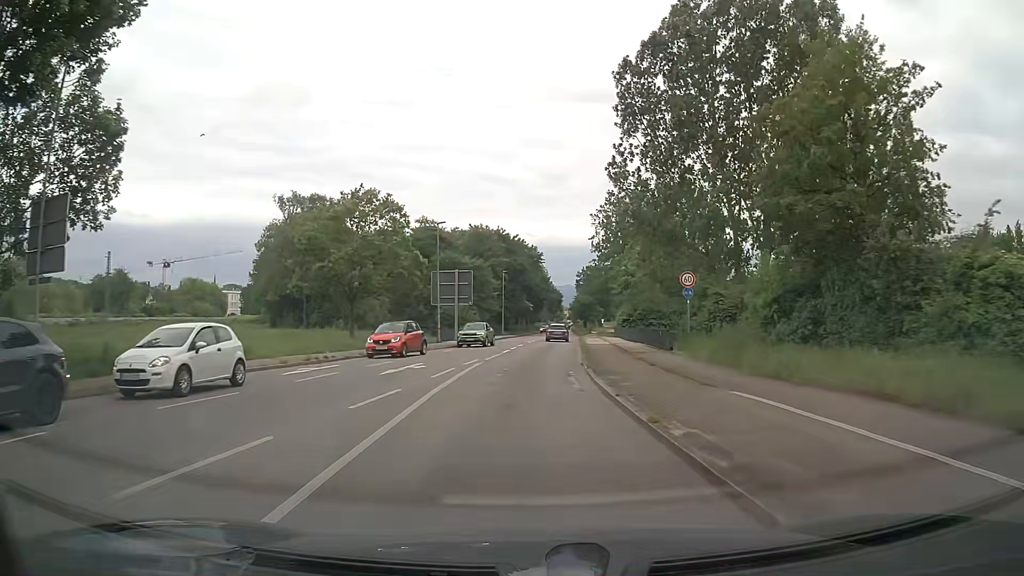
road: primary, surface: asphalt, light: Day
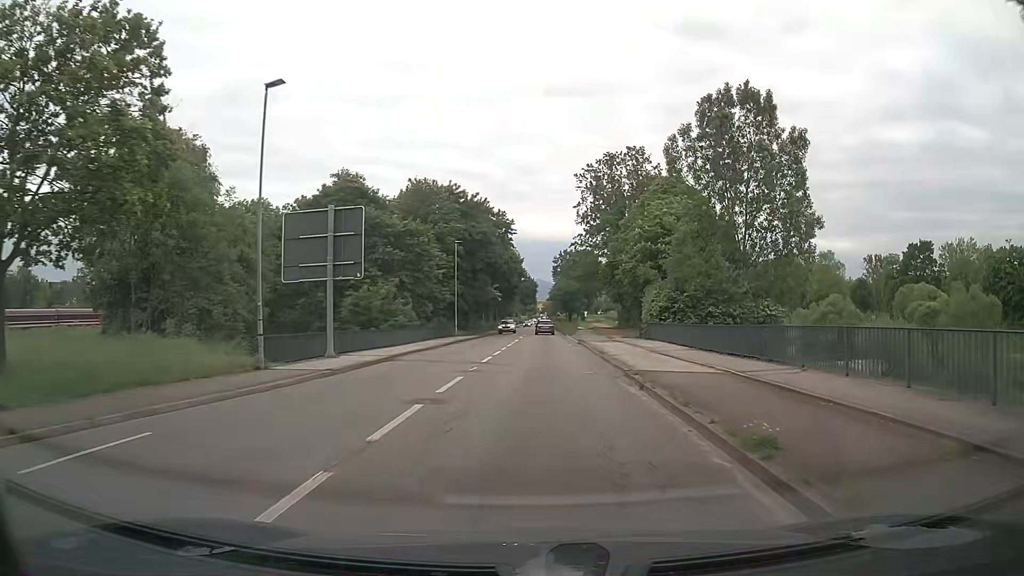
(+0.3, +29.0) m; +2°
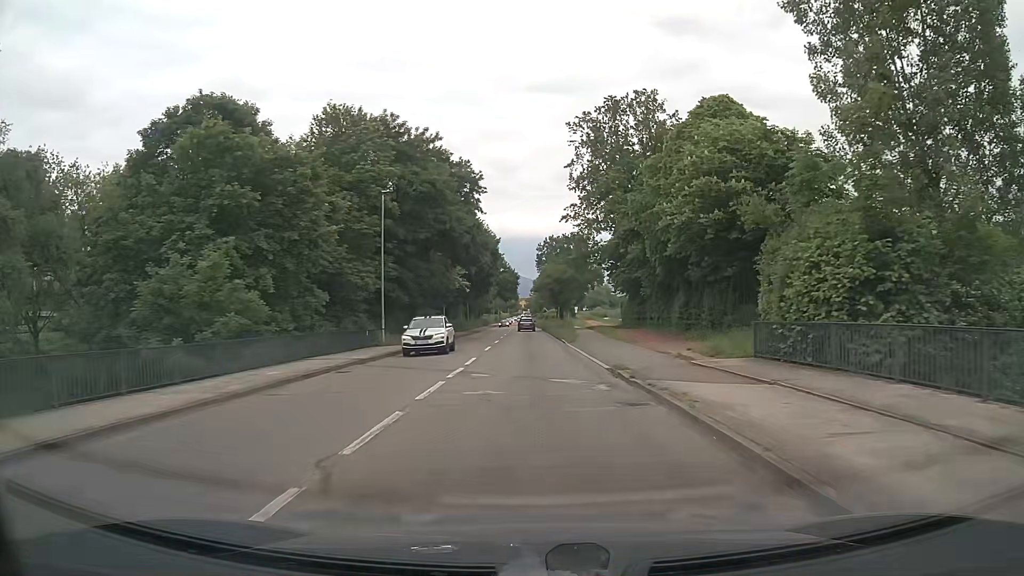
(+0.3, +23.7) m; +2°
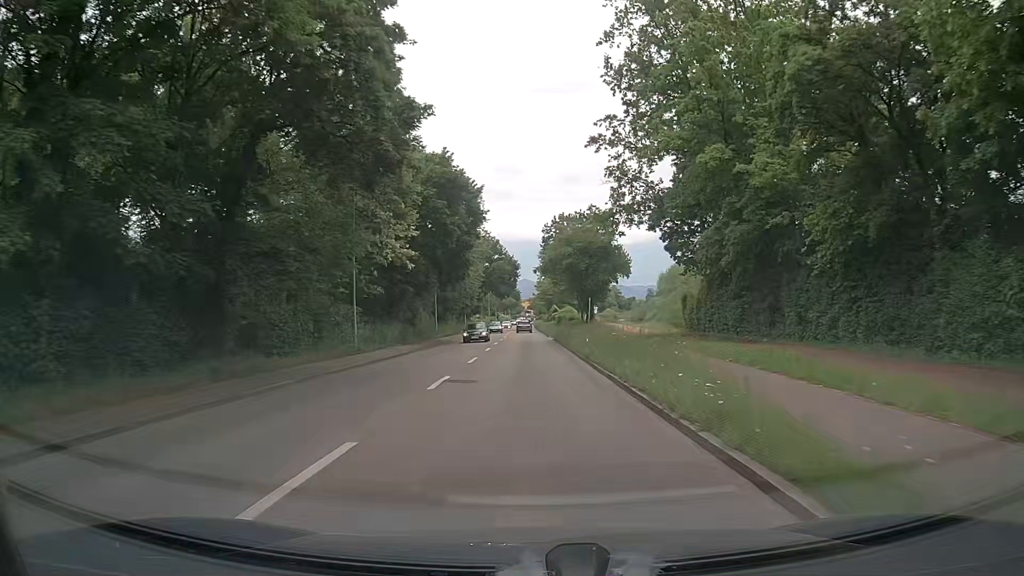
(-0.4, +34.0) m; -1°
(0, +10) (0, +20) (0, +30) (0, +40) (0, +50) (-1, +60) (-1, +70) (-1, +80) (-1, +90) (-2, +100) m
